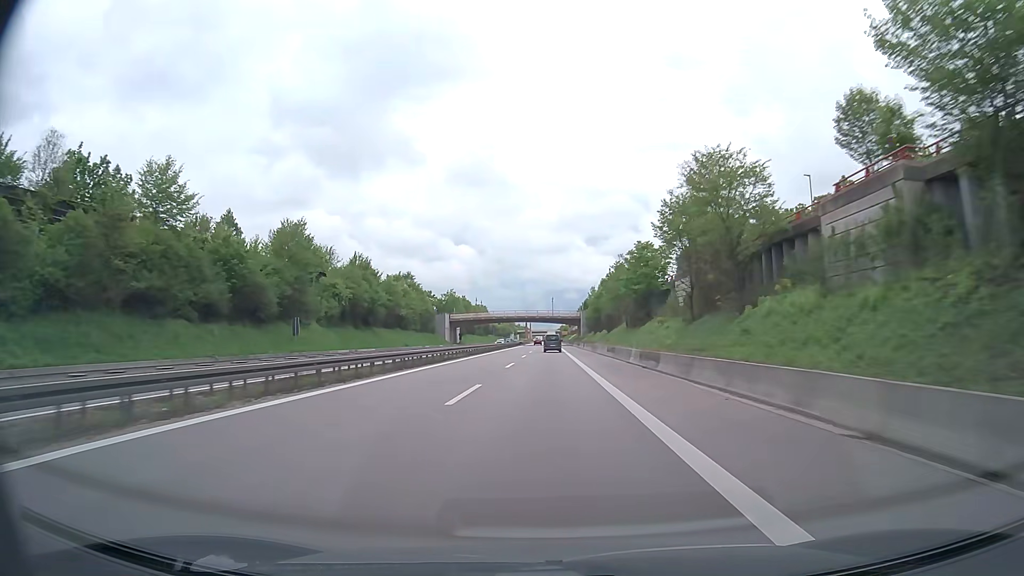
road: trunk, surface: asphalt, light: Day
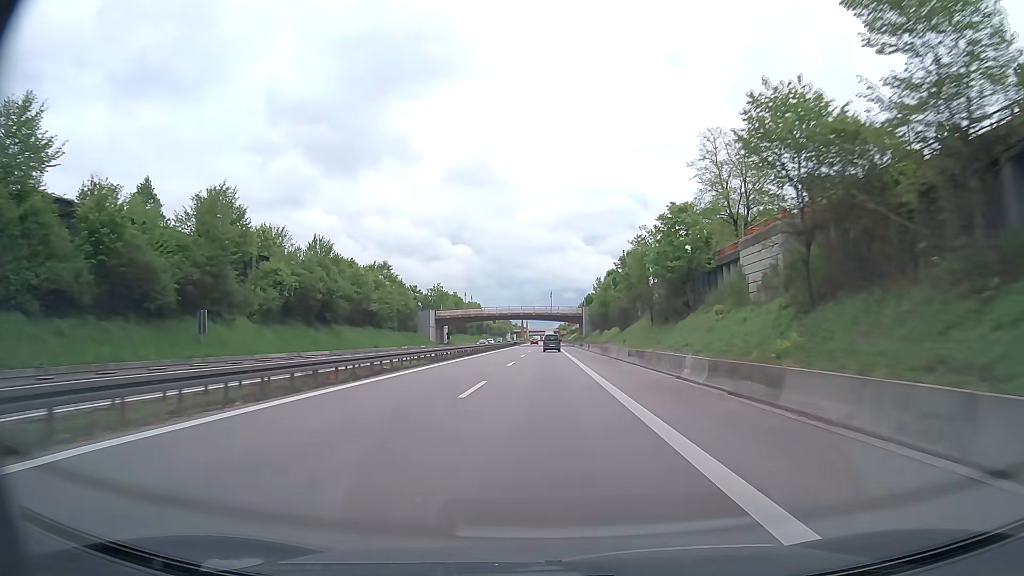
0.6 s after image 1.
(0.0, +16.4) m; 0°
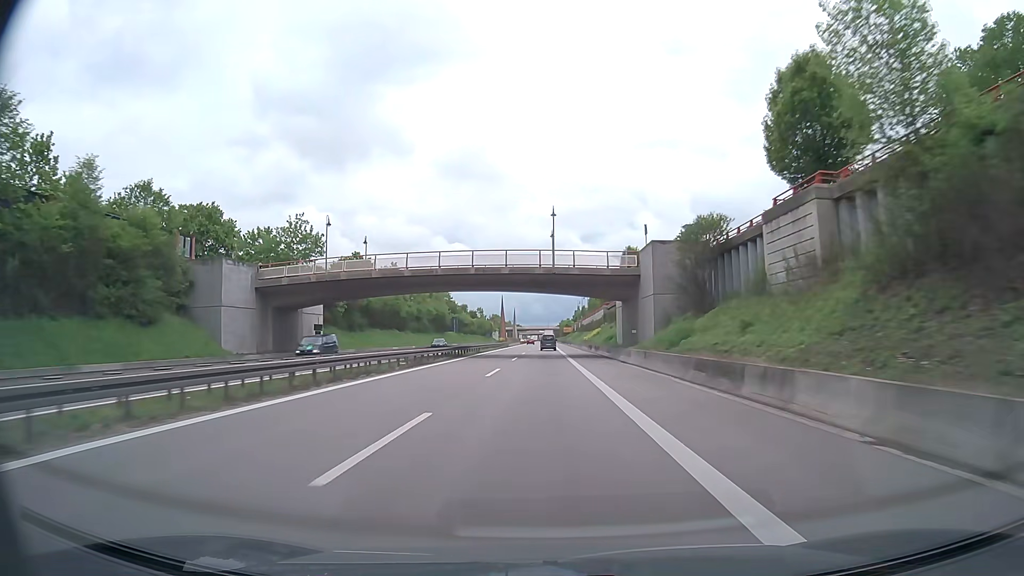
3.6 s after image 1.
(+0.3, +81.9) m; 0°
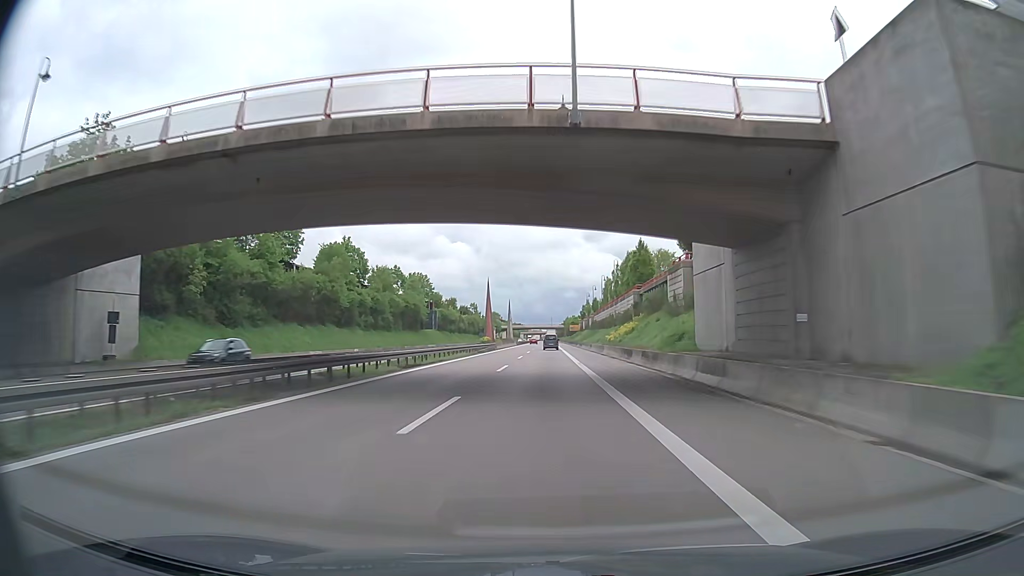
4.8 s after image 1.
(0.0, +32.9) m; 0°
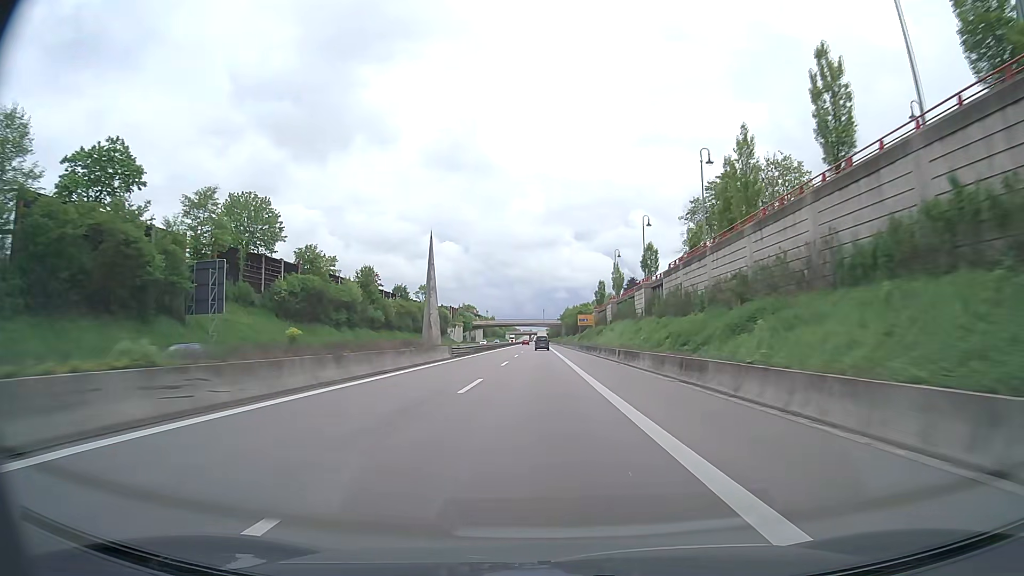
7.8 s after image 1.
(+0.4, +83.4) m; +1°
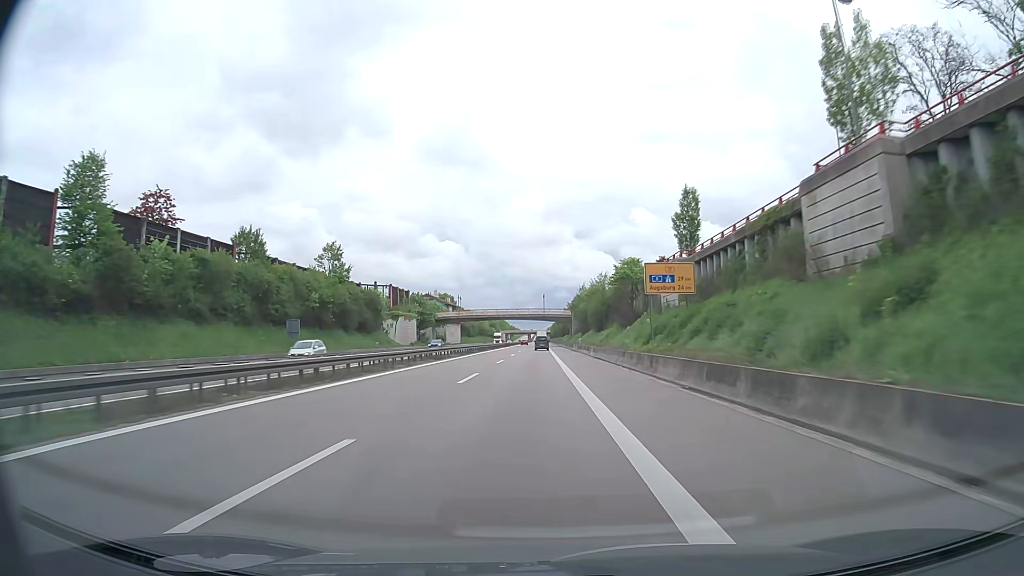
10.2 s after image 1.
(0.0, +68.6) m; 0°
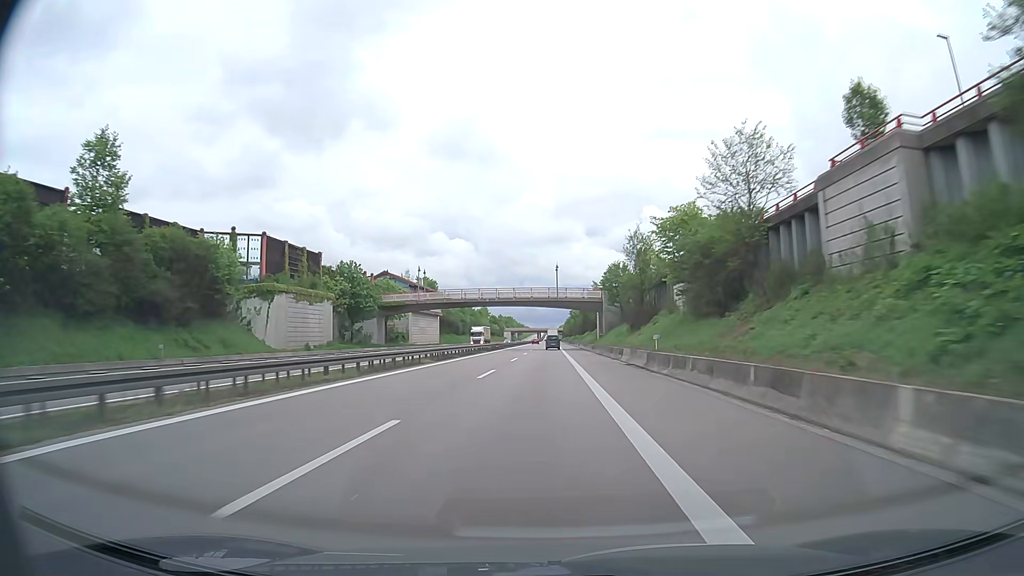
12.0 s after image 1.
(-0.5, +52.5) m; -1°
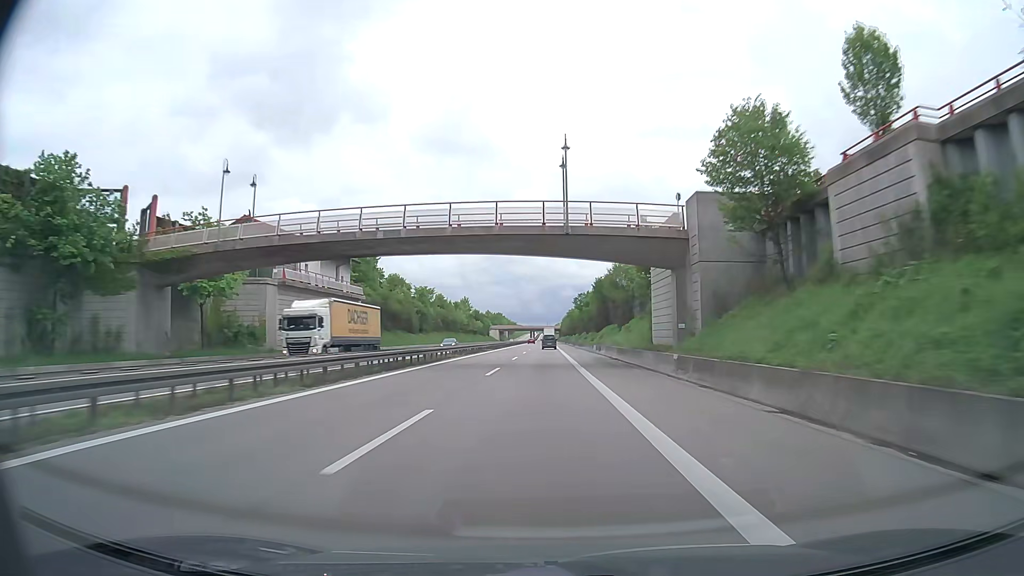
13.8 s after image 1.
(+0.1, +52.6) m; 0°
(0, +10) (0, +20) (0, +30) (0, +40) (0, +50) (0, +60) (0, +70) (0, +80) (0, +90) (0, +100) m
